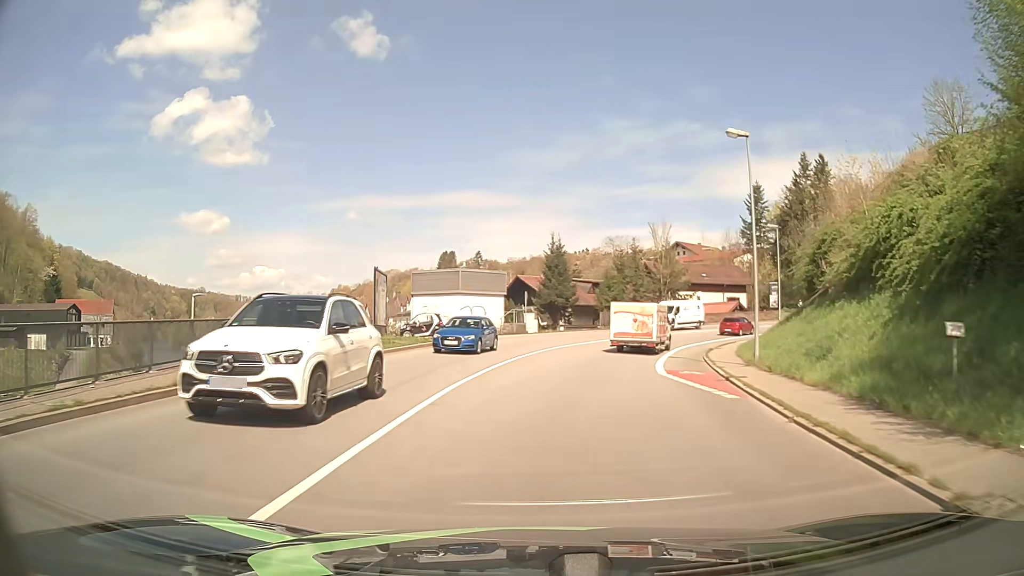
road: primary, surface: asphalt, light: Day
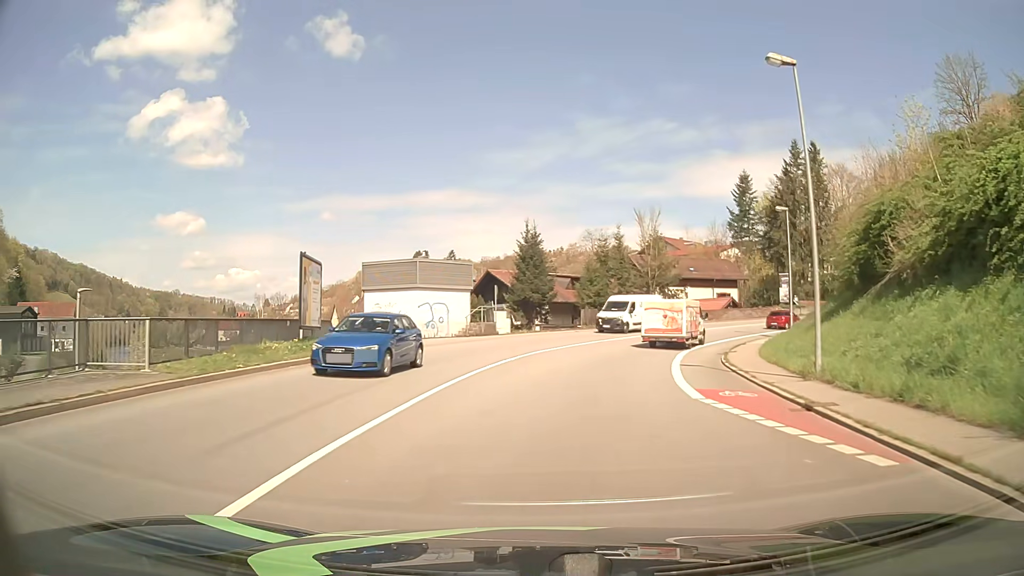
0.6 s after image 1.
(+0.1, +7.1) m; +2°
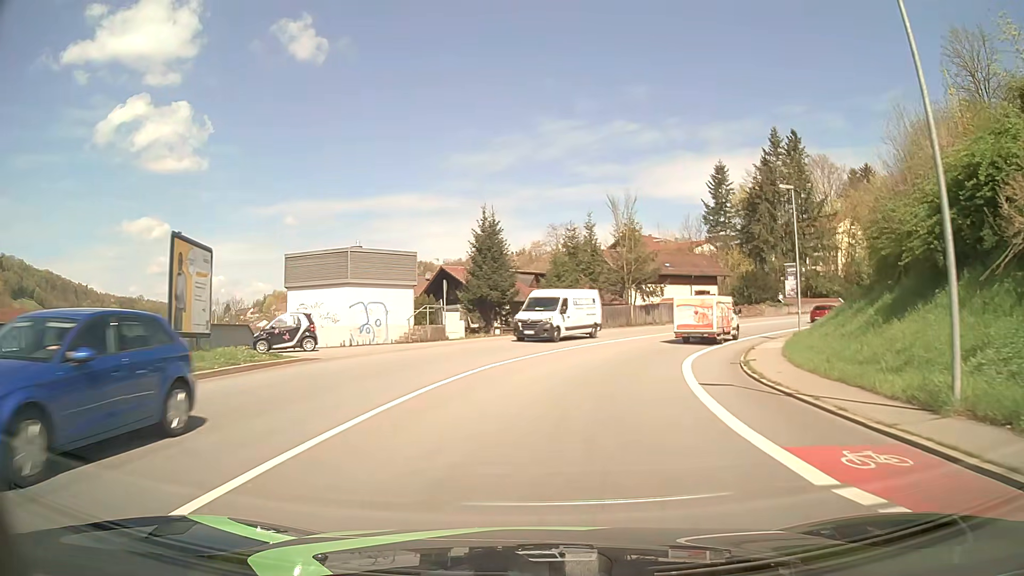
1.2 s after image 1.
(+0.2, +7.2) m; +3°
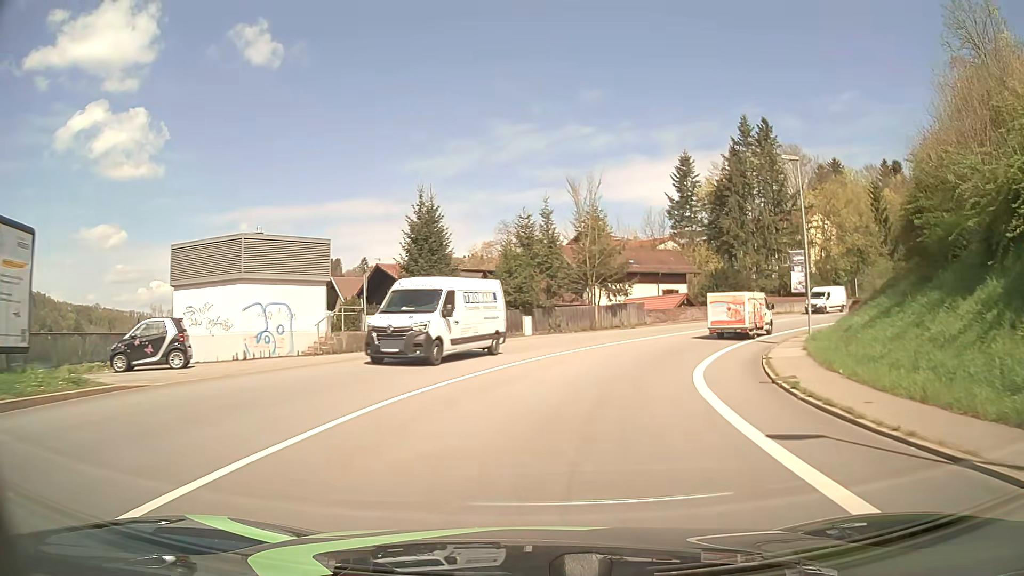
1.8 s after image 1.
(+0.3, +7.3) m; +4°
